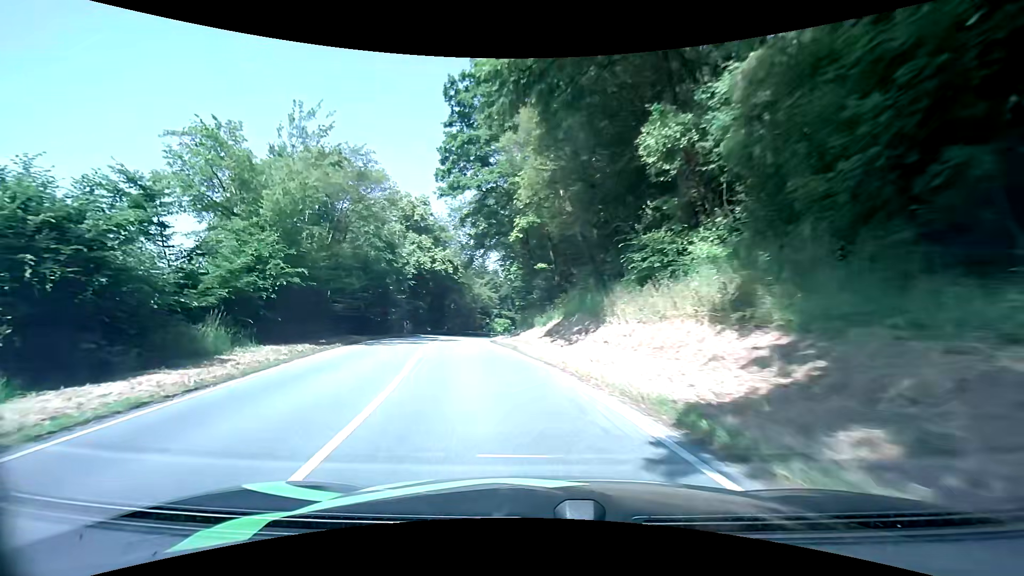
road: secondary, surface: asphalt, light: Day
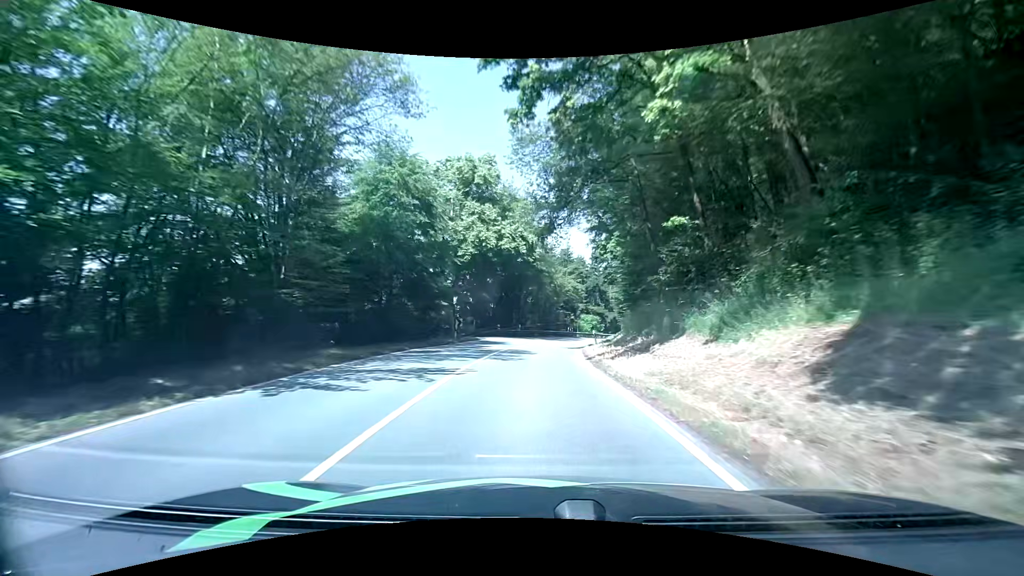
(-2.0, +15.4) m; -11°
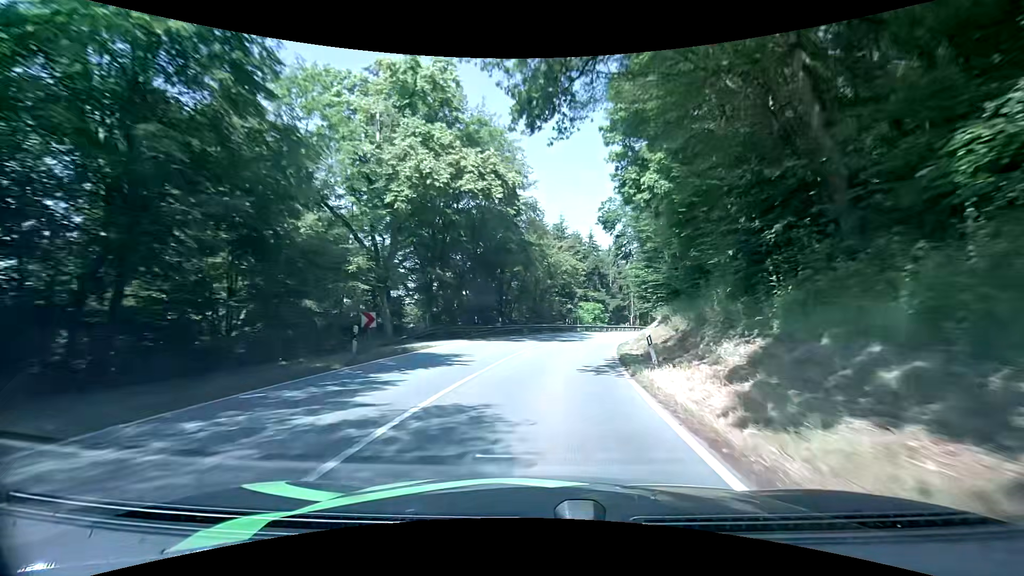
(-0.1, +16.6) m; +1°
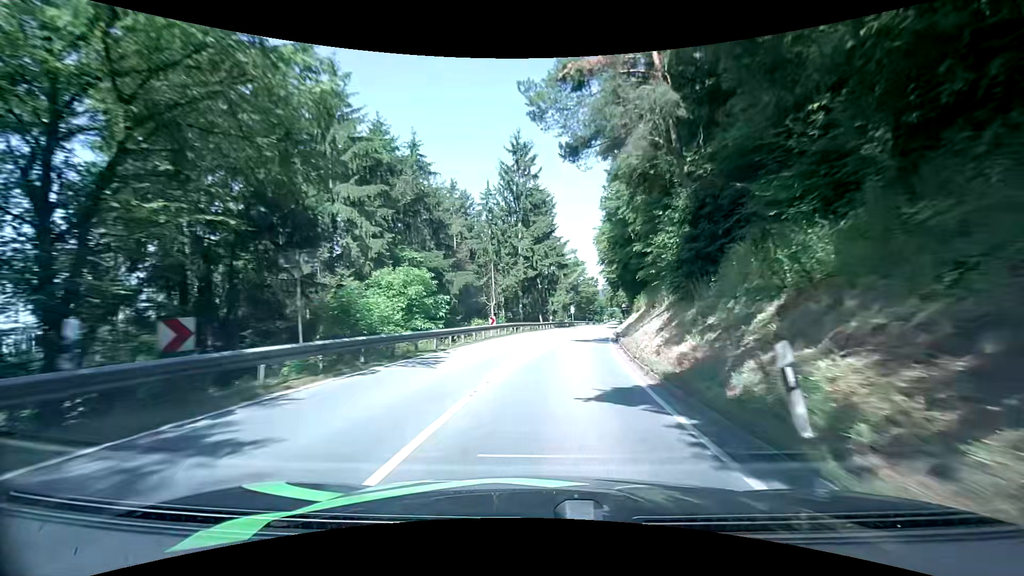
(+5.6, +43.2) m; +17°
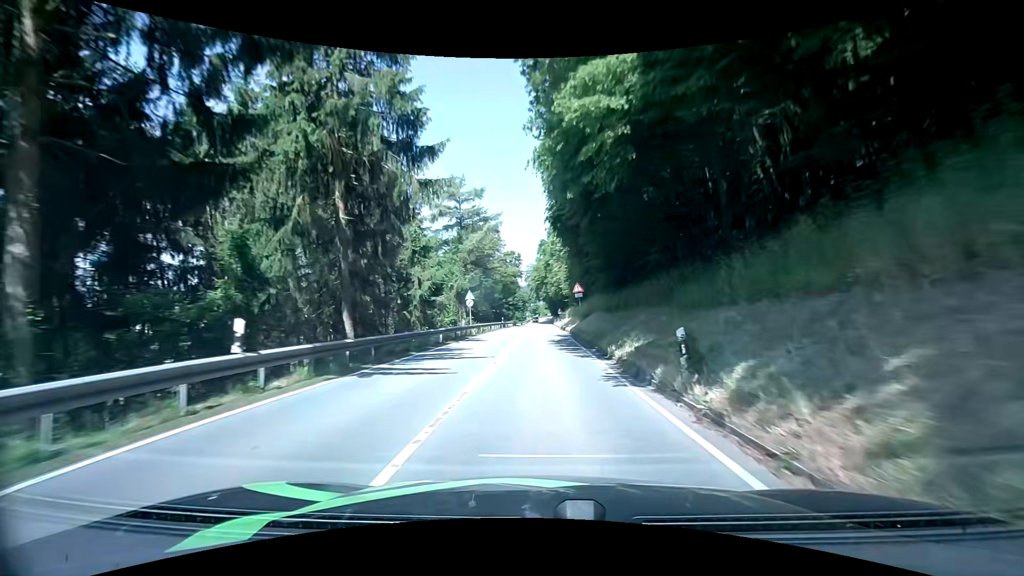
(+4.6, +47.3) m; +9°
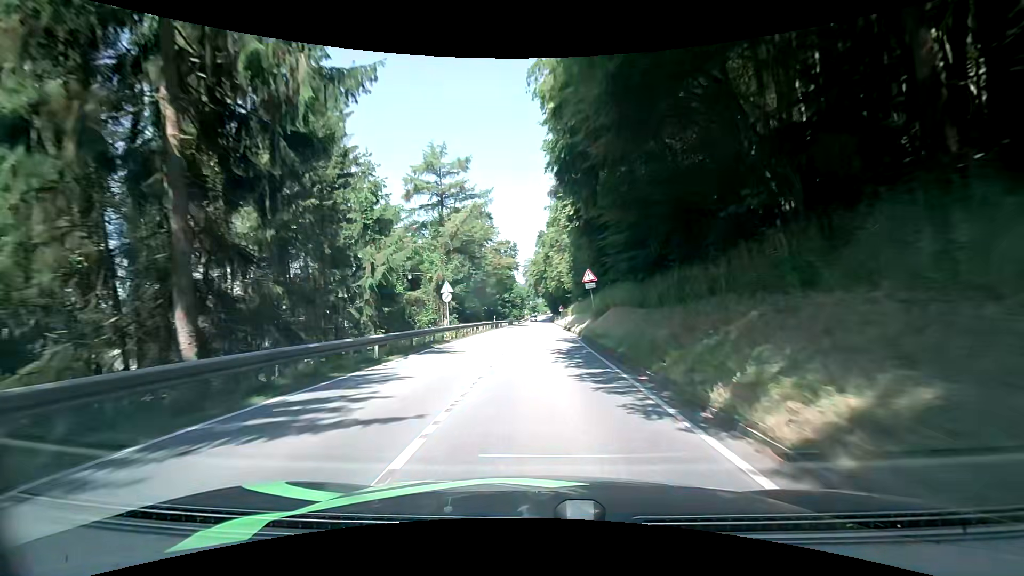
(0.0, +9.9) m; 0°
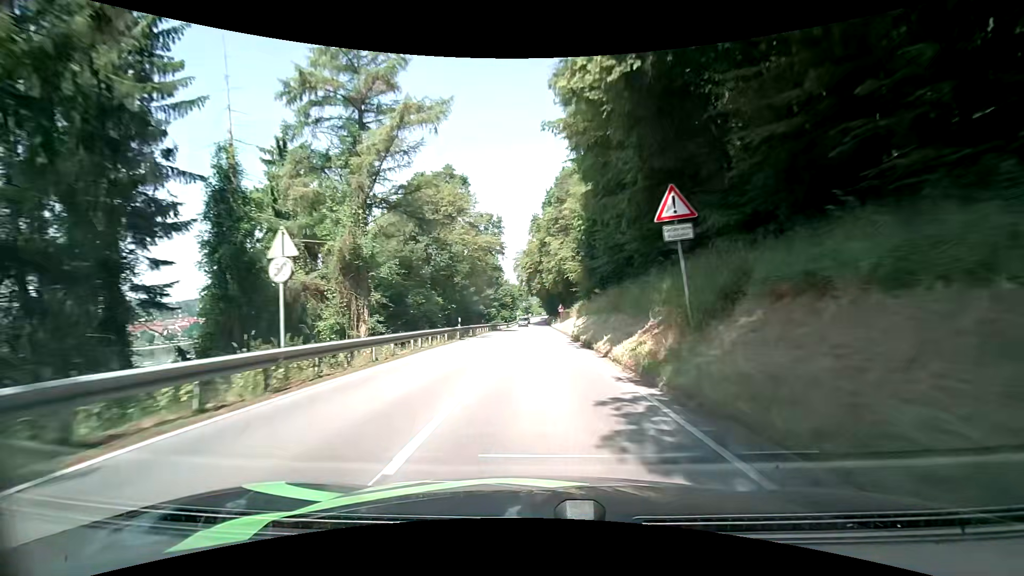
(0.0, +20.0) m; +1°
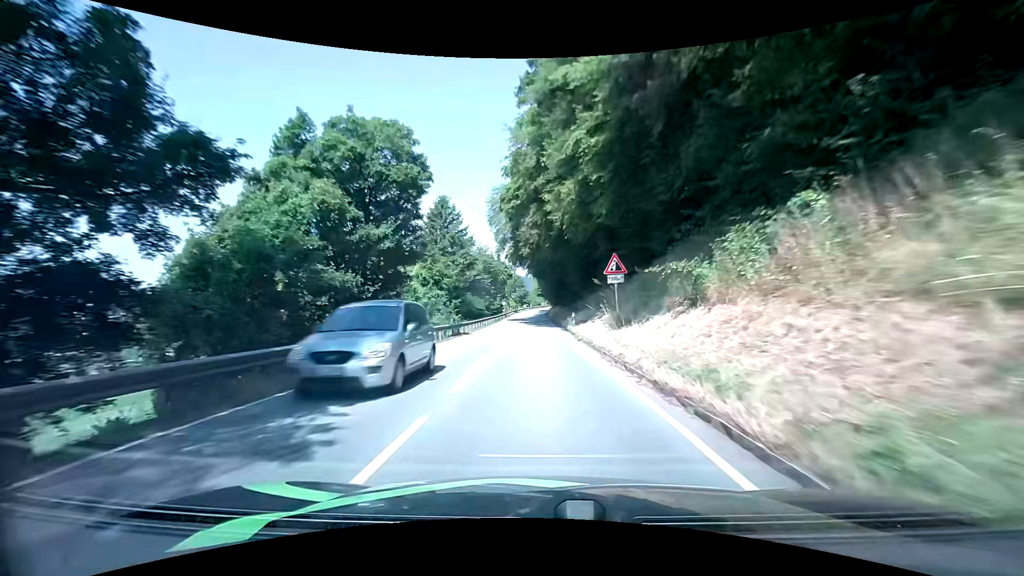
(-0.1, +50.6) m; 0°
(0, +10) (0, +20) (0, +30) (-1, +40) (-1, +50) (-1, +60) (-1, +70) (-1, +80) (-1, +90) (-1, +100) m
